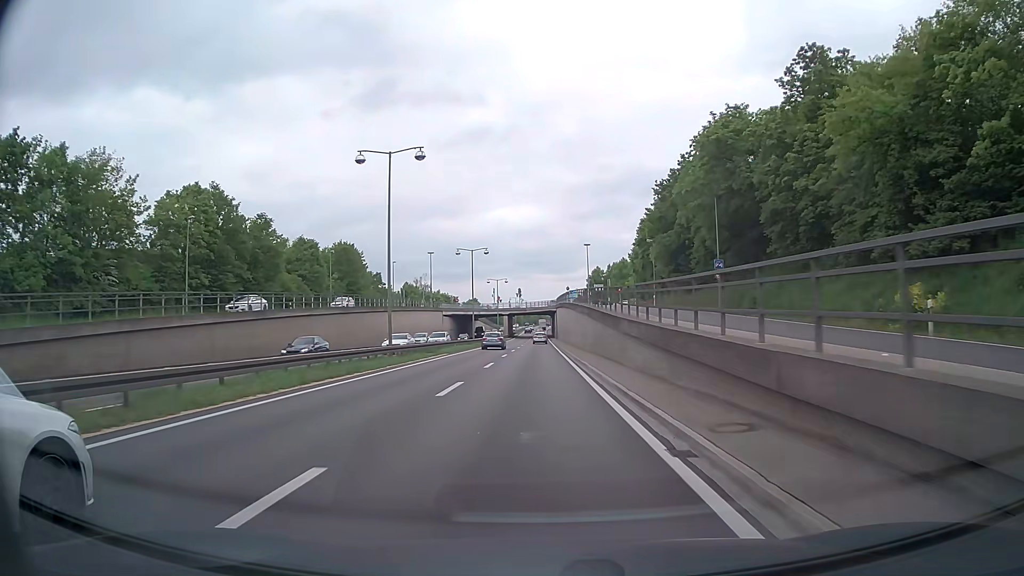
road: trunk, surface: asphalt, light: Day
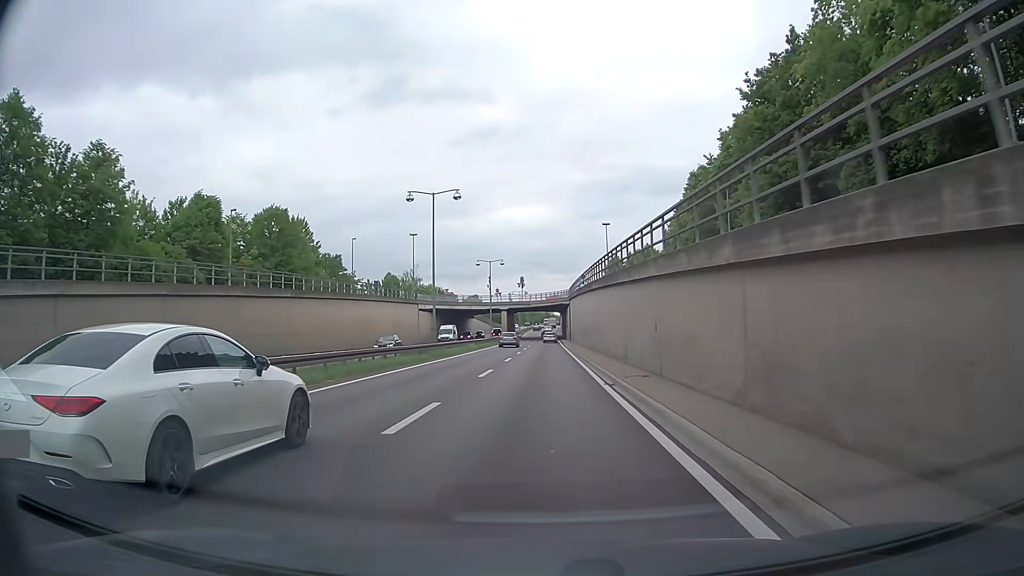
(-0.1, +29.7) m; -1°
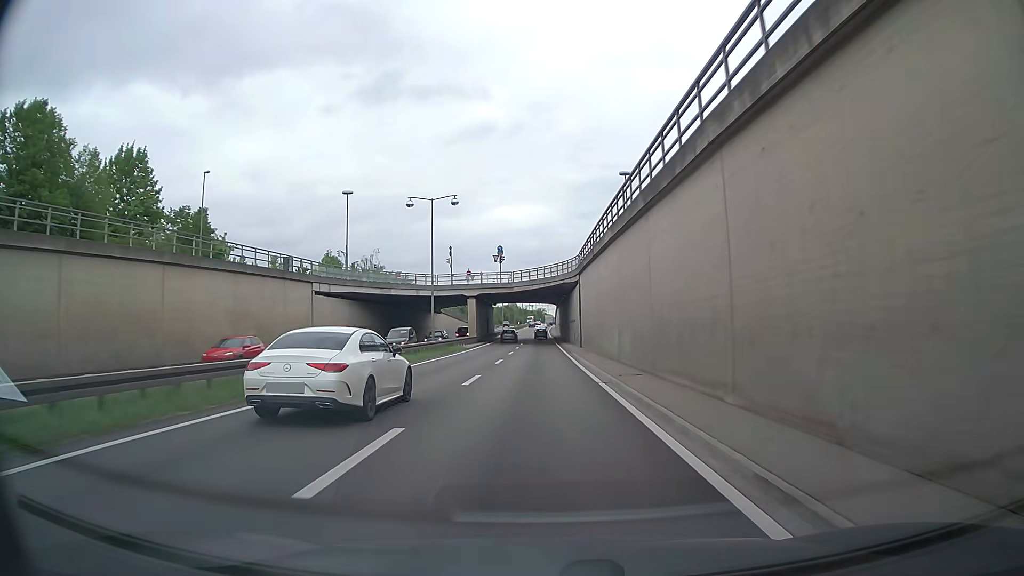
(+0.2, +39.7) m; 0°
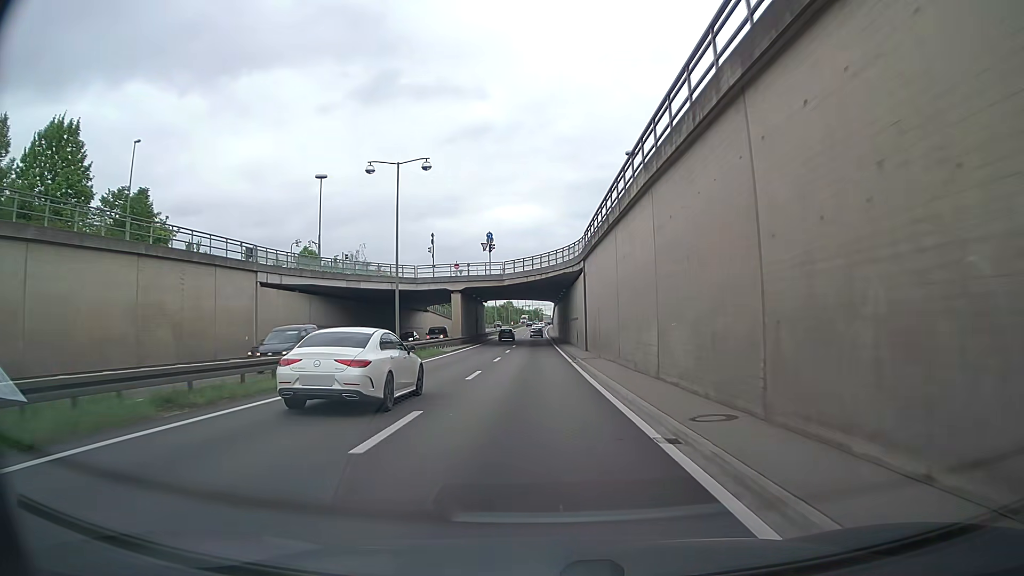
(0.0, +9.9) m; 0°
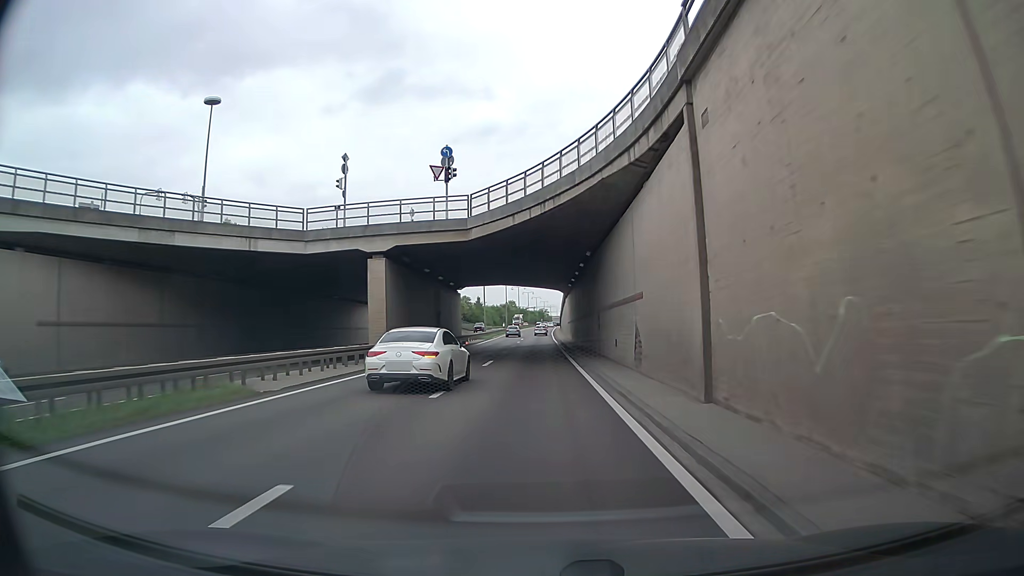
(+0.1, +29.9) m; 0°
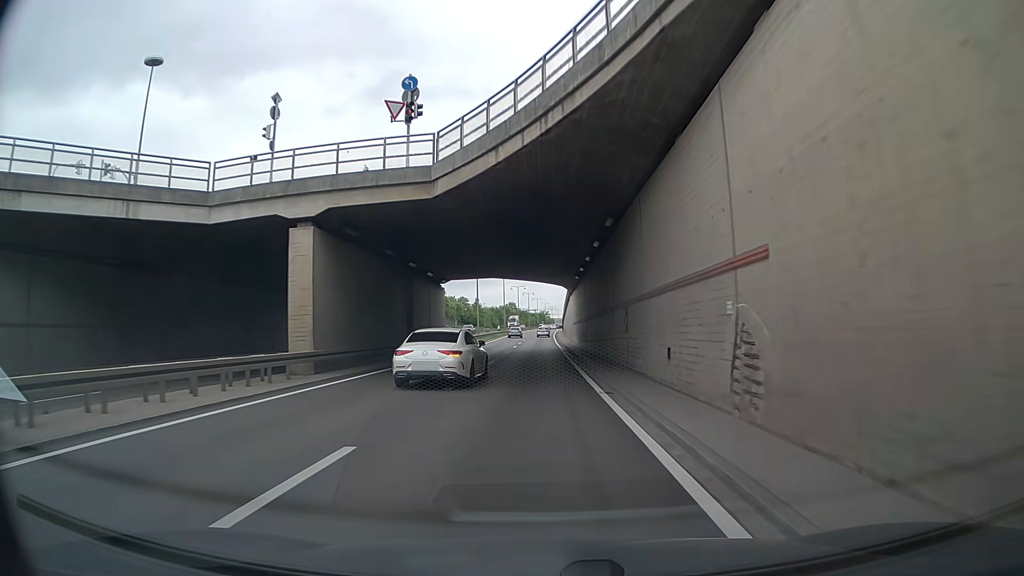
(0.0, +10.0) m; 0°
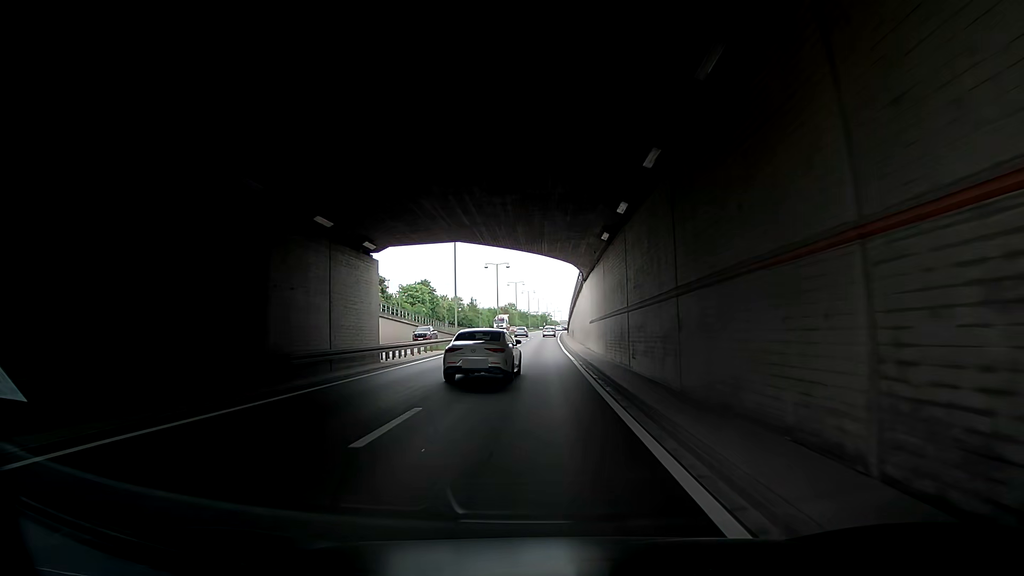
(0.0, +20.0) m; -1°
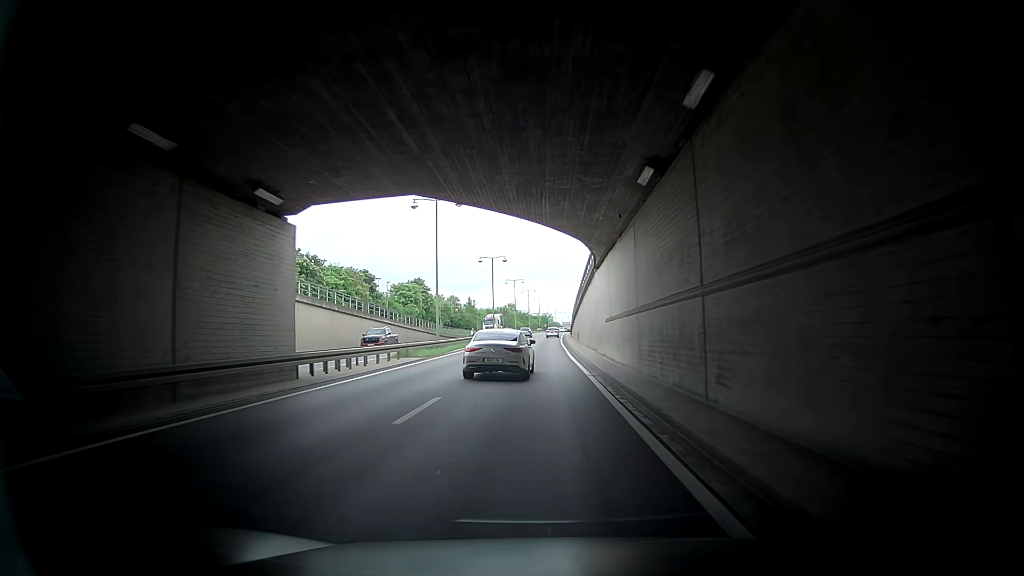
(+0.1, +10.0) m; +2°
(0, +10) (0, +20) (0, +30) (0, +40) (0, +50) (0, +60) (0, +70) (0, +80) (0, +90) (0, +100) m
